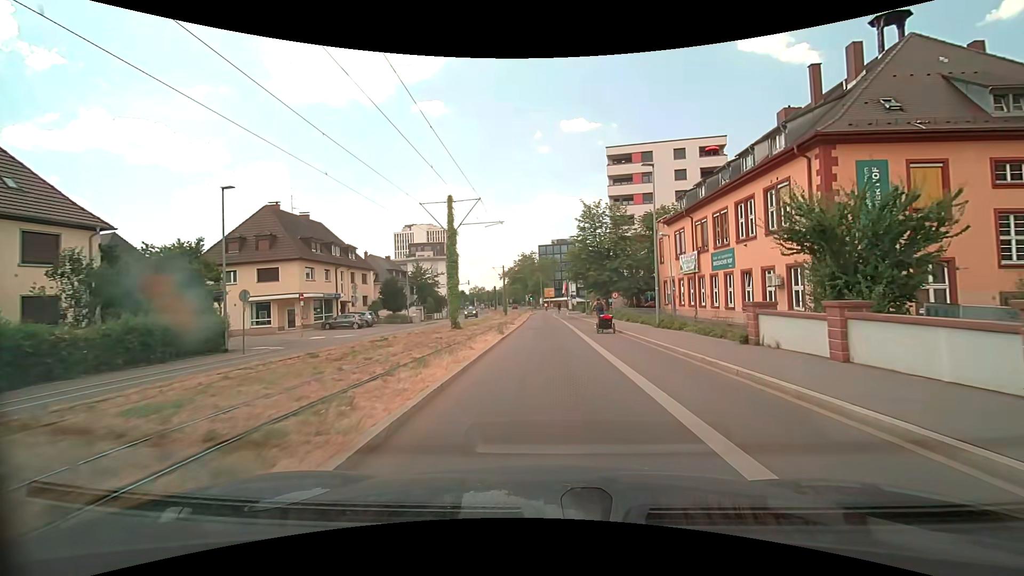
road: secondary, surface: asphalt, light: Day
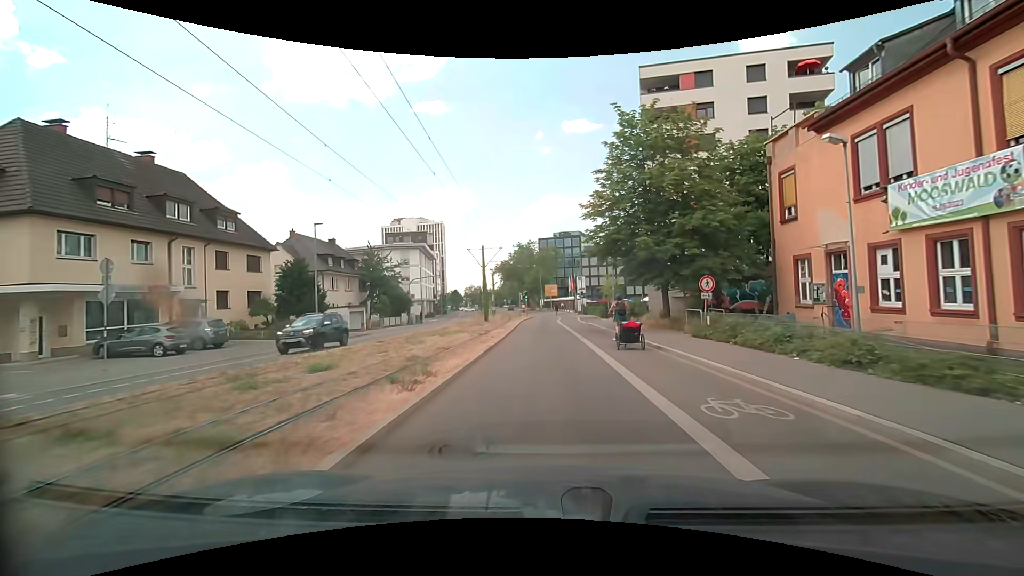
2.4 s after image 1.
(0.0, +24.1) m; -1°
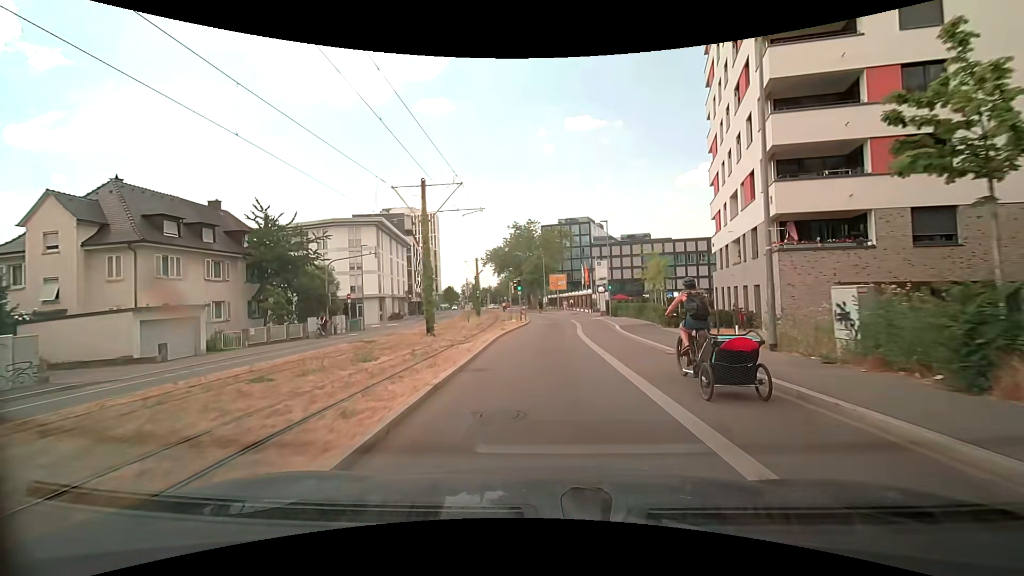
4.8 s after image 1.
(0.0, +24.6) m; 0°
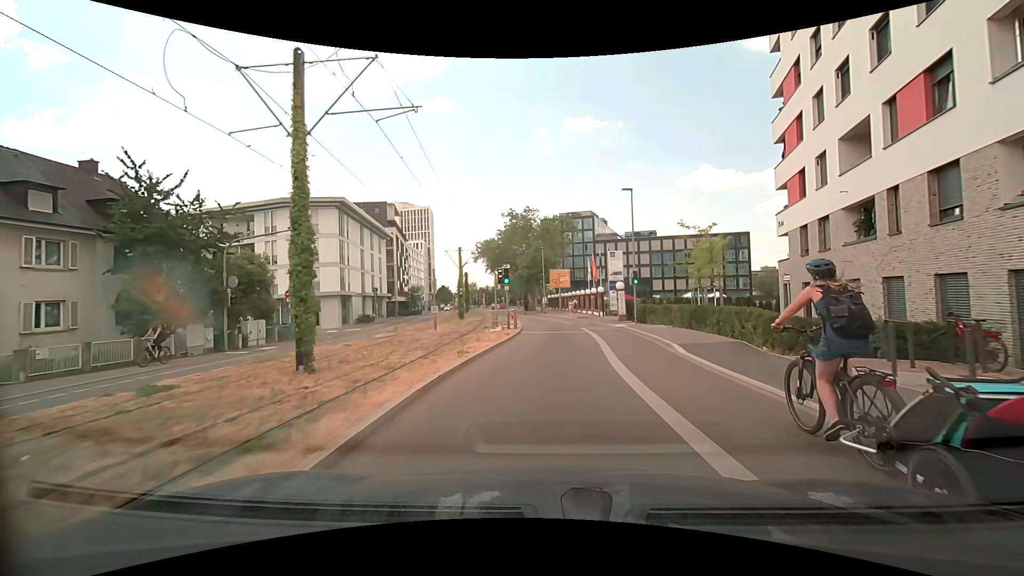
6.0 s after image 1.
(0.0, +11.9) m; 0°
(0, +10) (0, +20) (+1, +30) (0, +40) (-2, +50) (-3, +60) (-5, +70) (-6, +79) (-7, +89) (-7, +99) m
